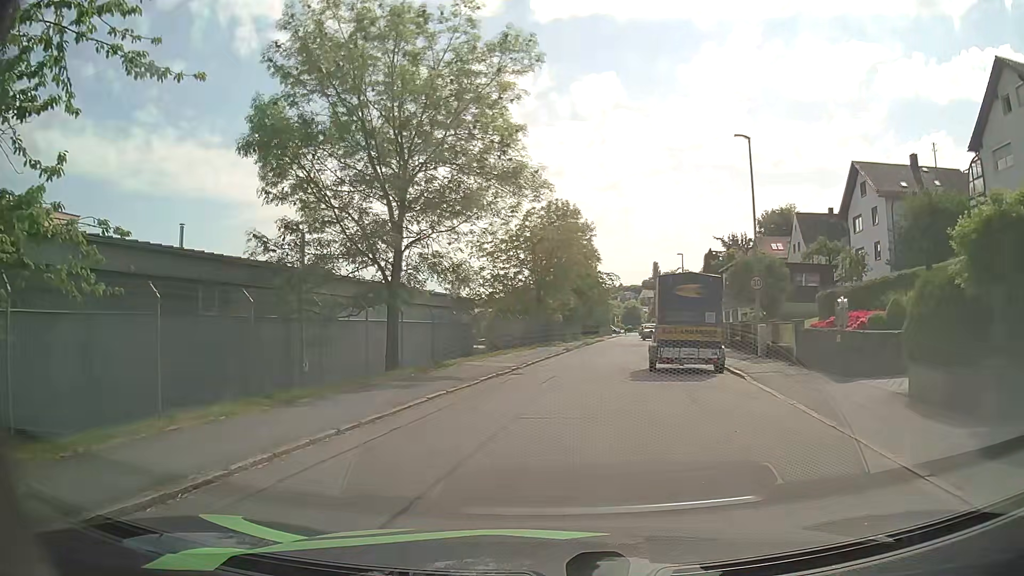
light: Day
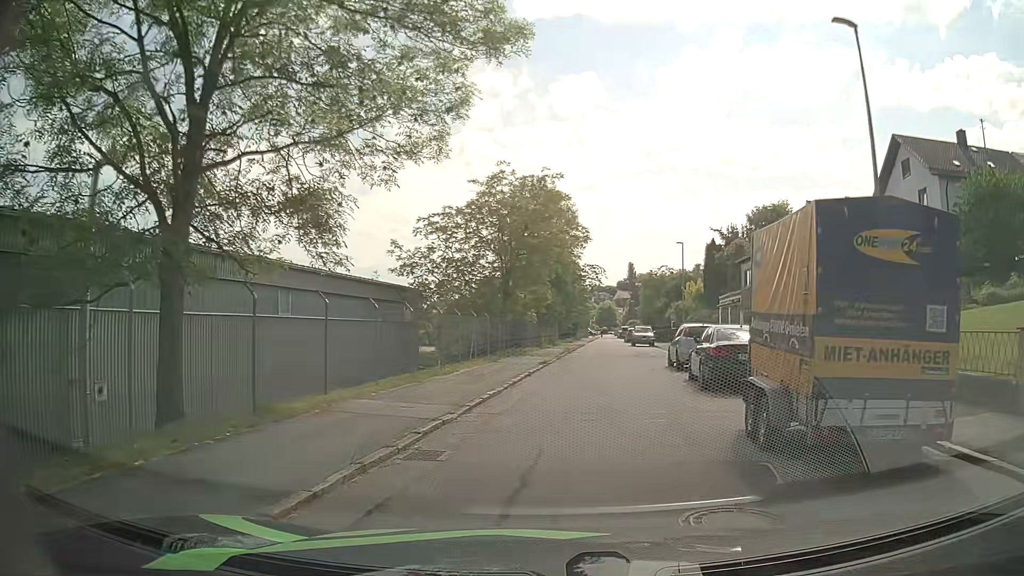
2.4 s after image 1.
(+0.2, +11.2) m; +3°
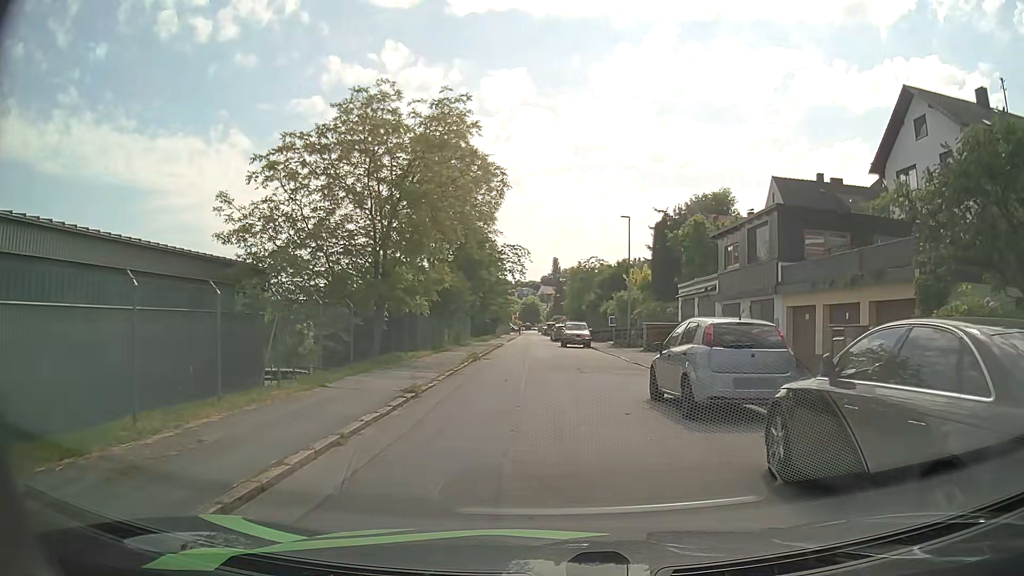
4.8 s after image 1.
(+0.8, +11.5) m; +7°
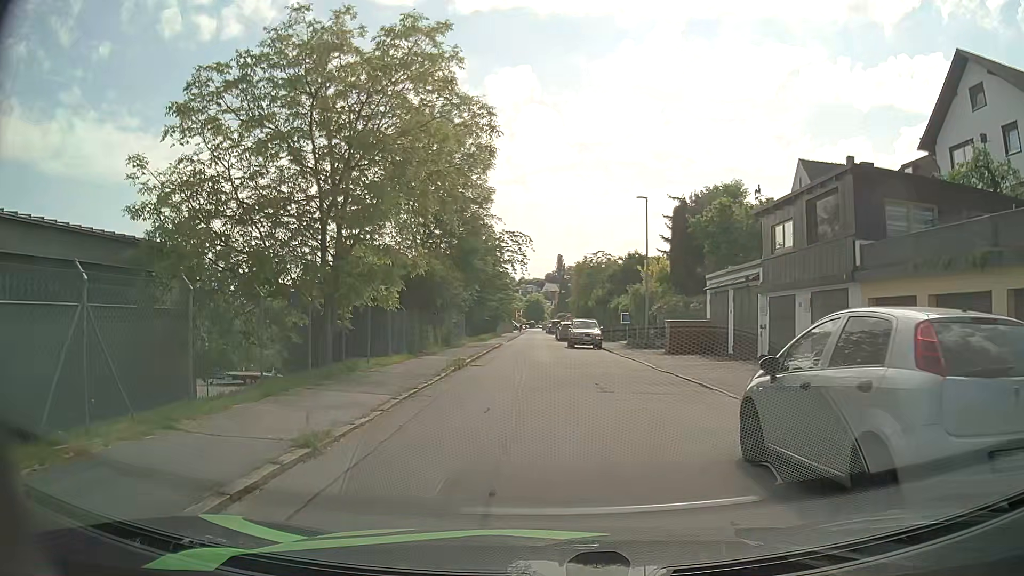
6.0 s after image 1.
(0.0, +5.8) m; 0°
